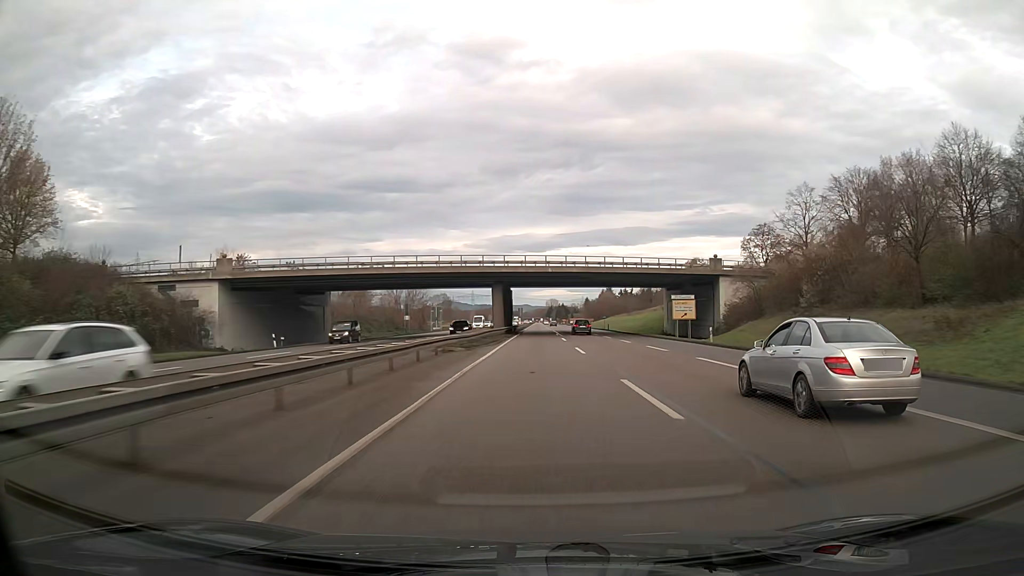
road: trunk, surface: asphalt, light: Day
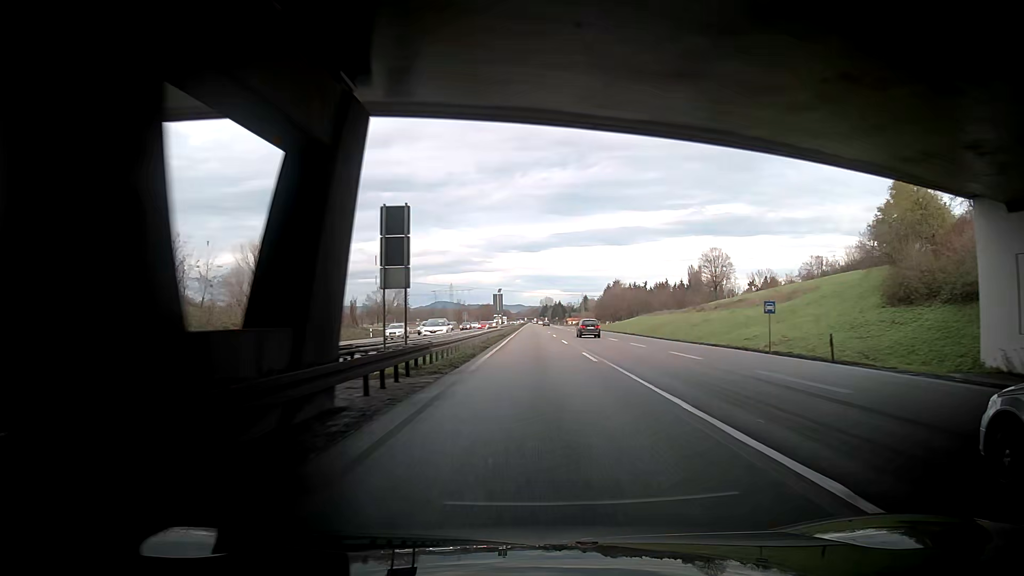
(+0.6, +78.9) m; +1°
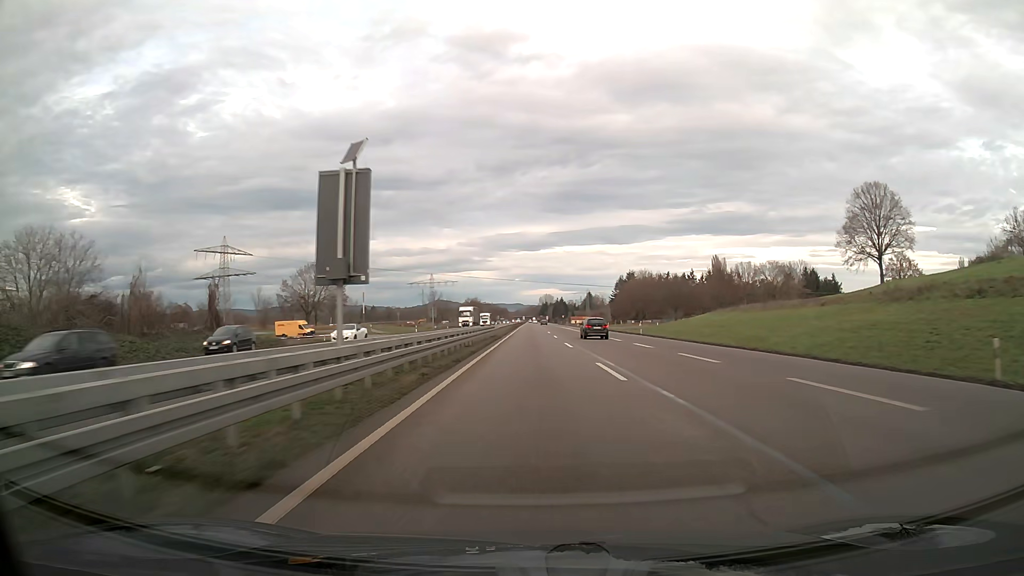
(-0.2, +63.1) m; 0°
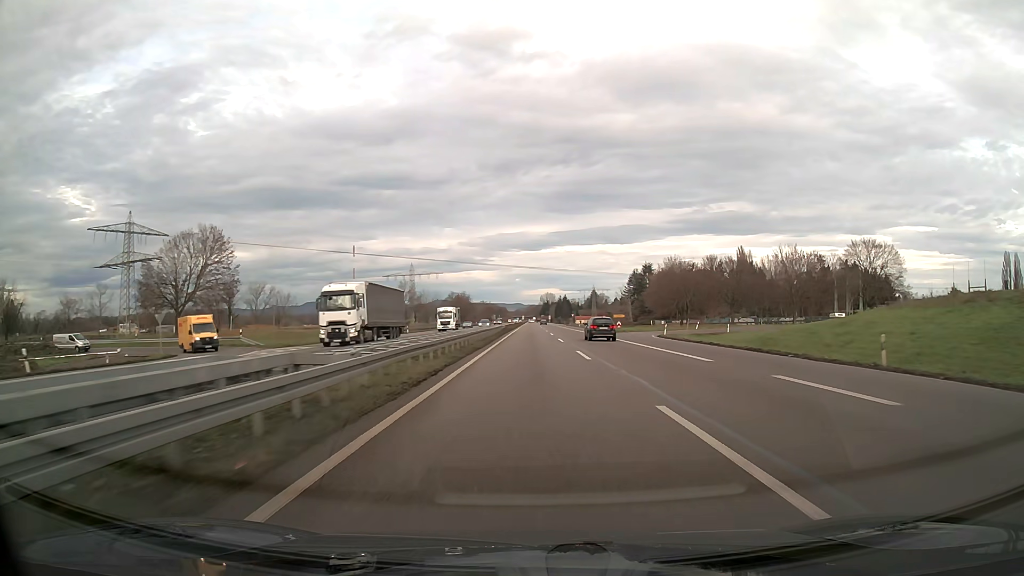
(0.0, +47.4) m; 0°
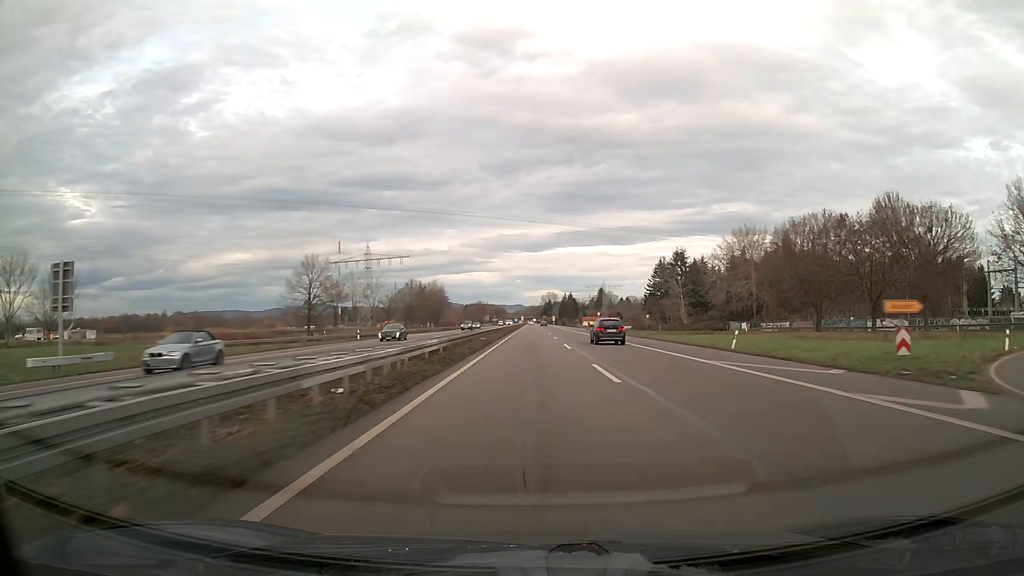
(0.0, +63.3) m; 0°
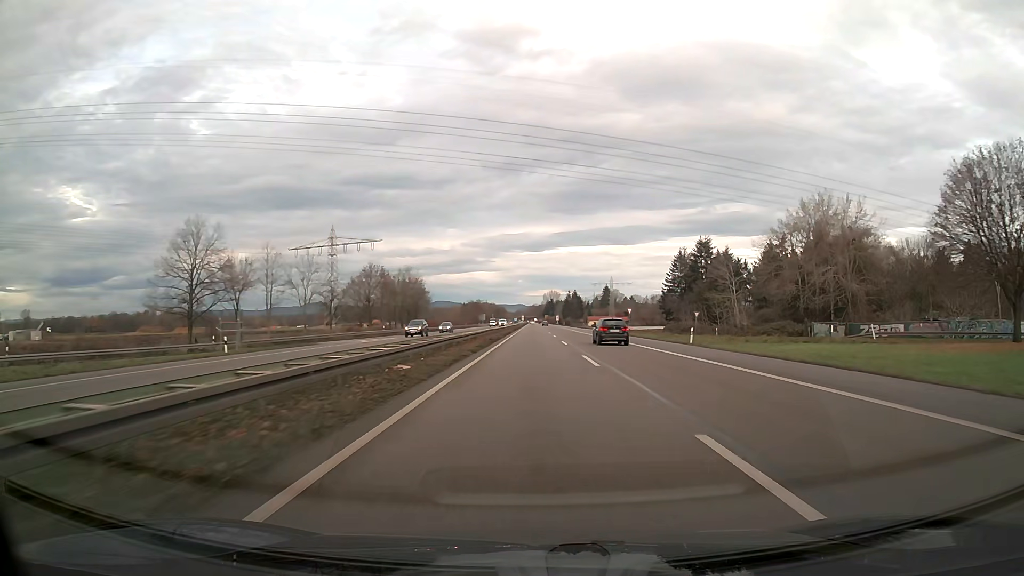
(0.0, +31.6) m; 0°
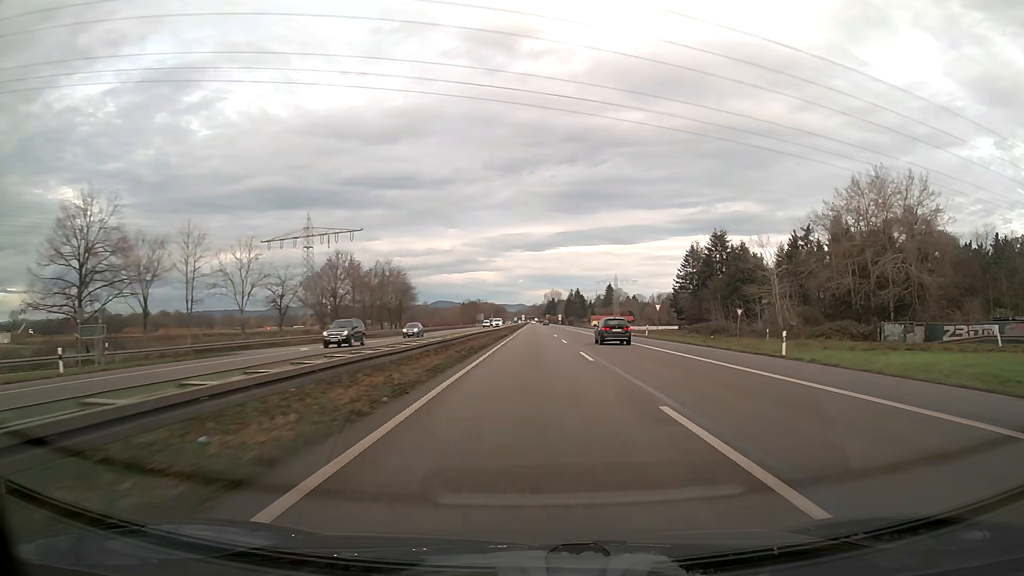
(0.0, +15.8) m; 0°
(0, +10) (0, +20) (0, +30) (0, +40) (0, +50) (0, +60) (0, +70) (0, +80) (0, +90) (0, +100) m
